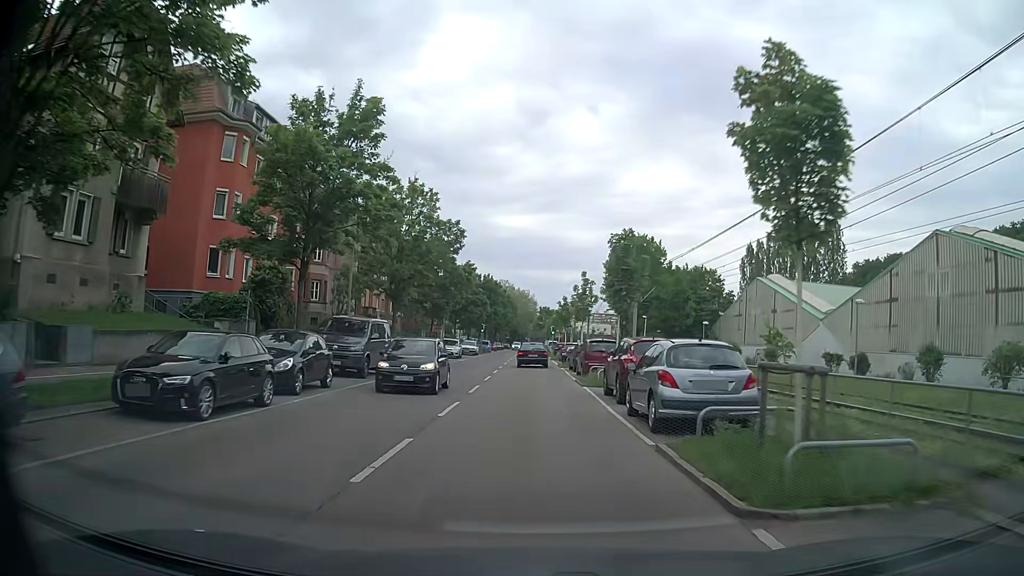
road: secondary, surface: asphalt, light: Day
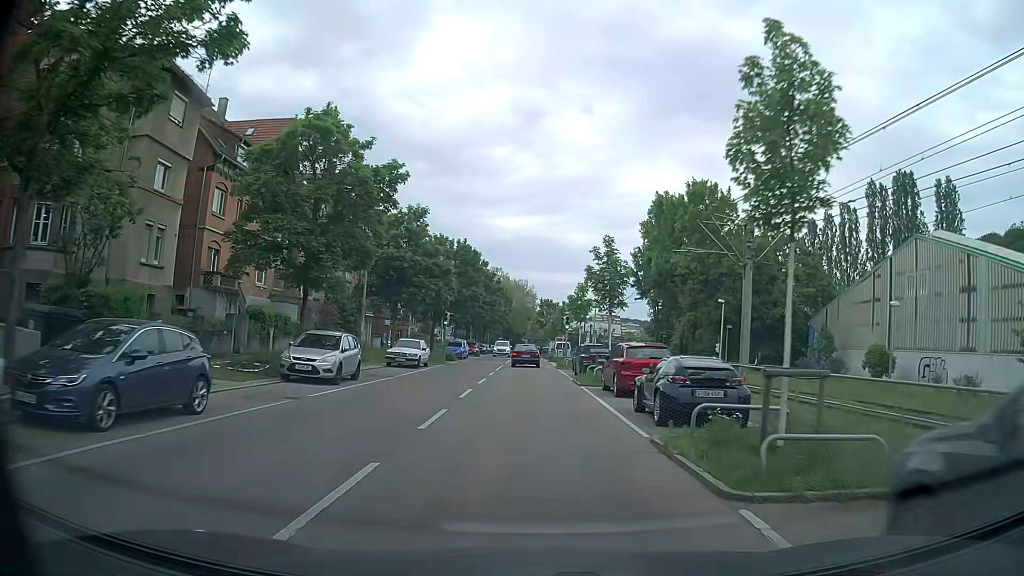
(+0.1, +32.6) m; +1°
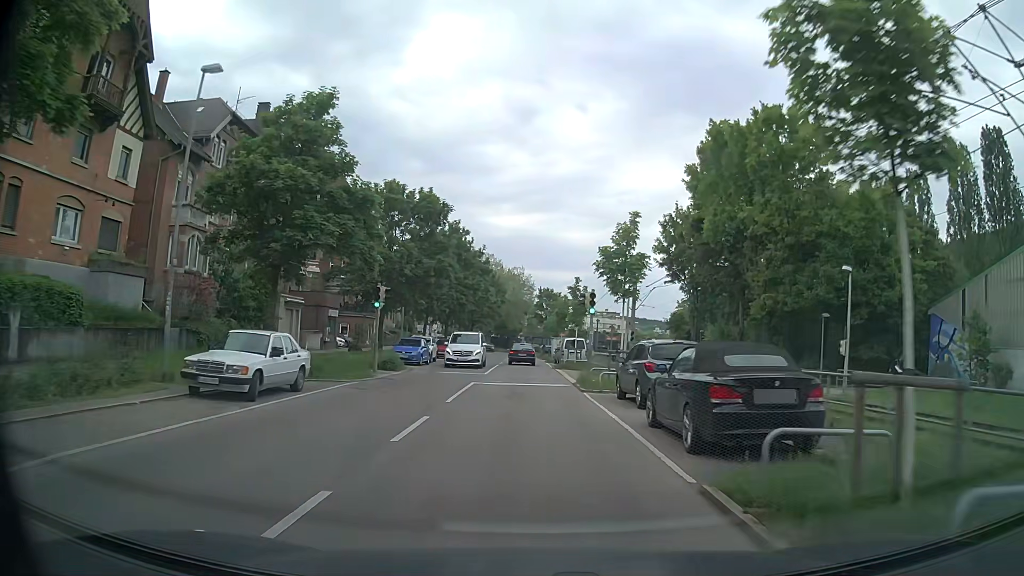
(-0.1, +19.8) m; 0°
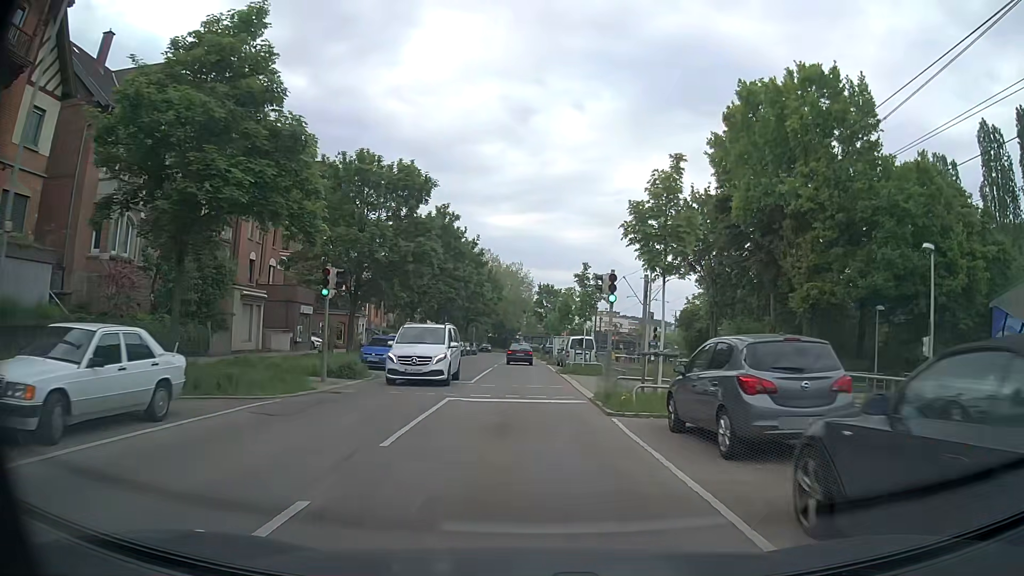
(0.0, +6.5) m; 0°
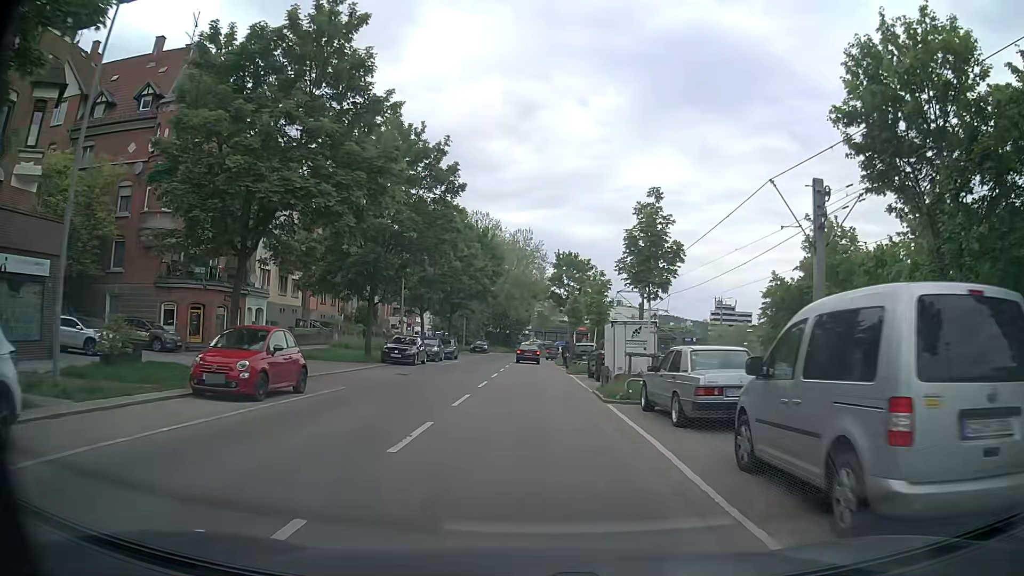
(-0.5, +31.1) m; -1°
